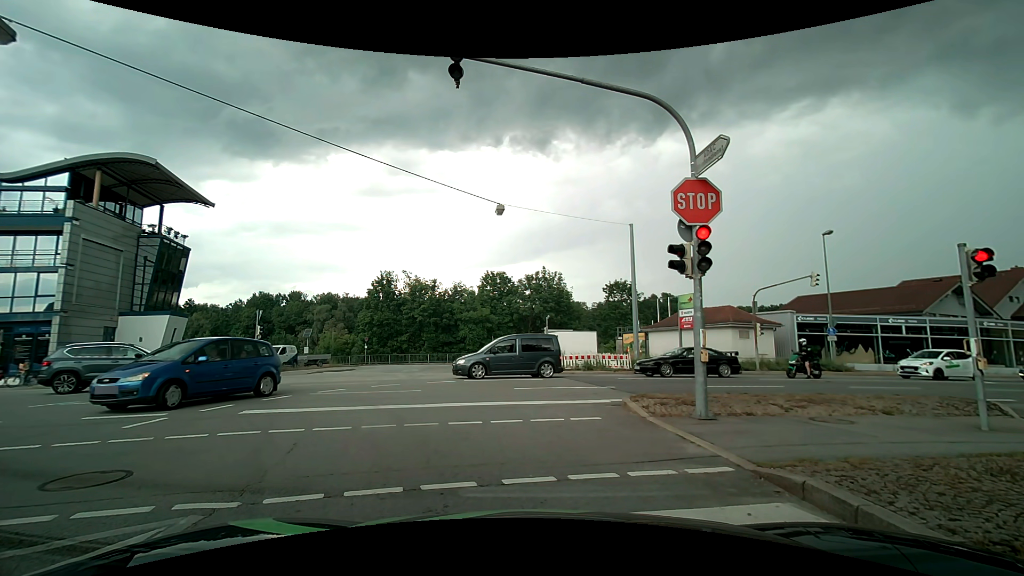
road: tertiary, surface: asphalt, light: Day
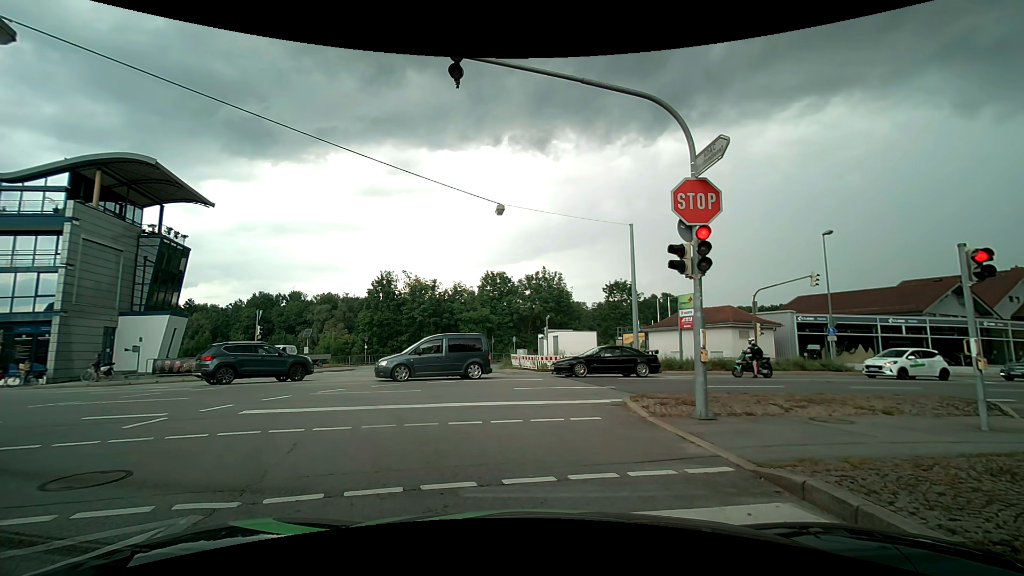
(0.0, 0.0) m; 0°
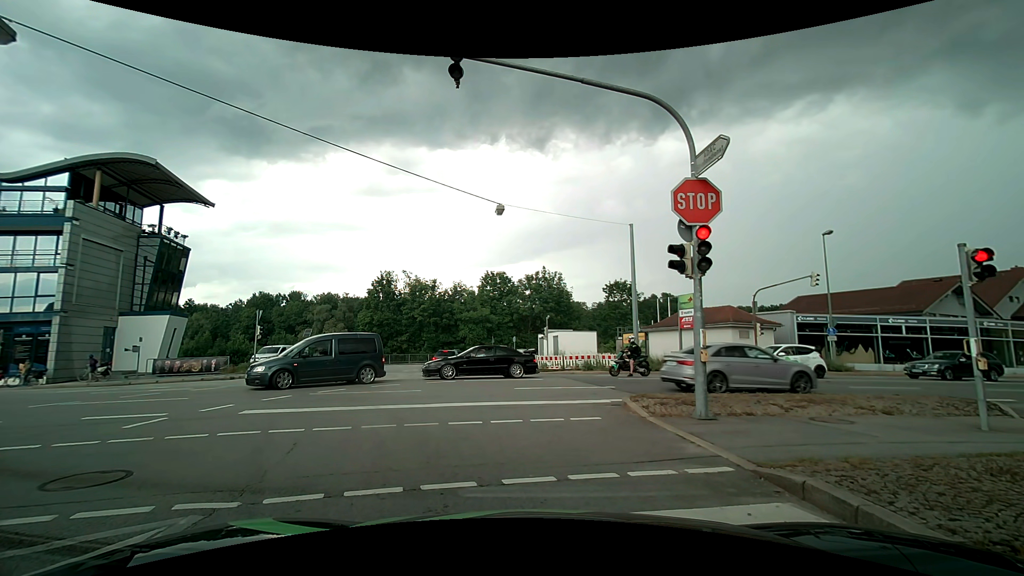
(0.0, 0.0) m; 0°
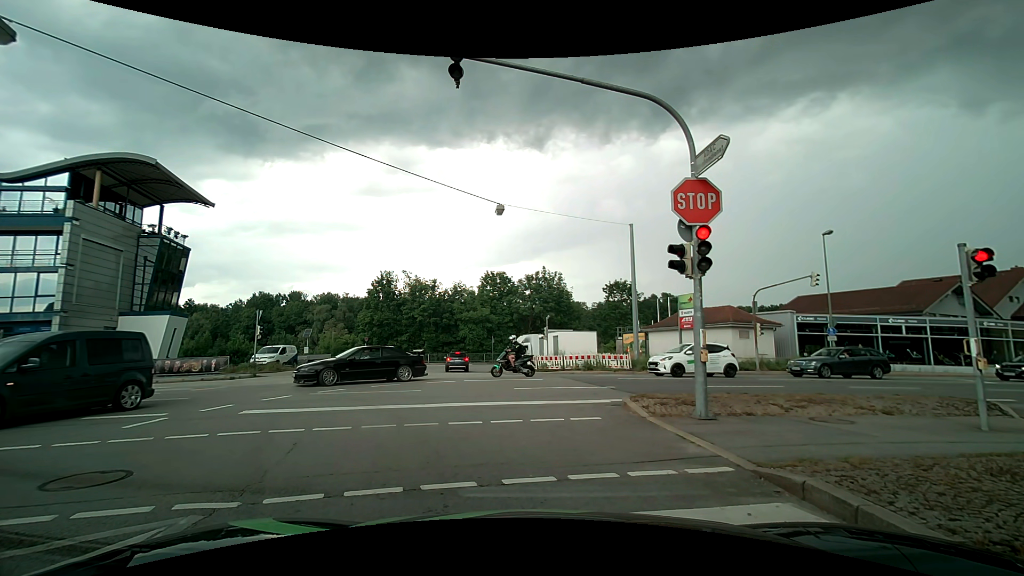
(0.0, 0.0) m; 0°
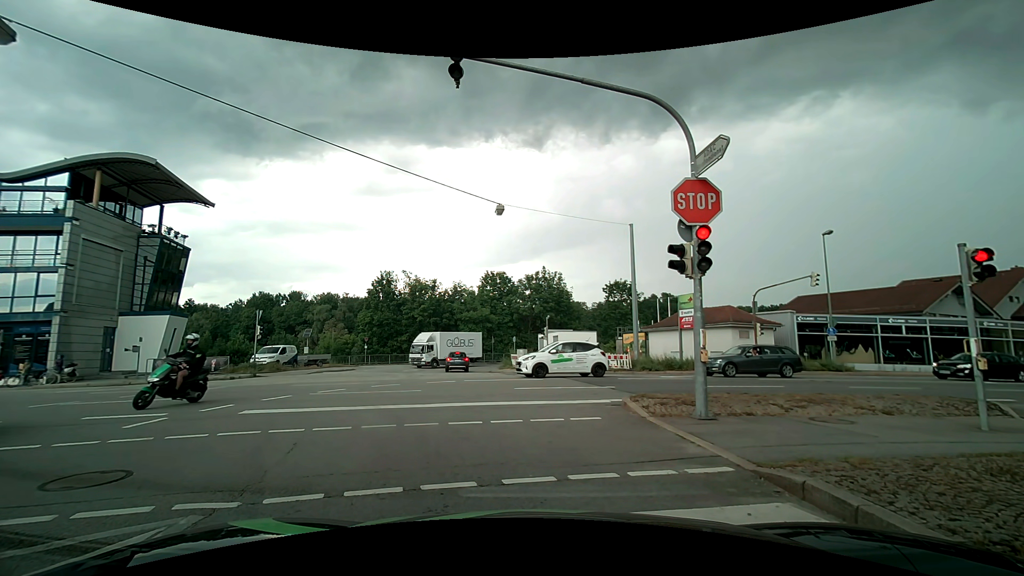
(0.0, 0.0) m; 0°
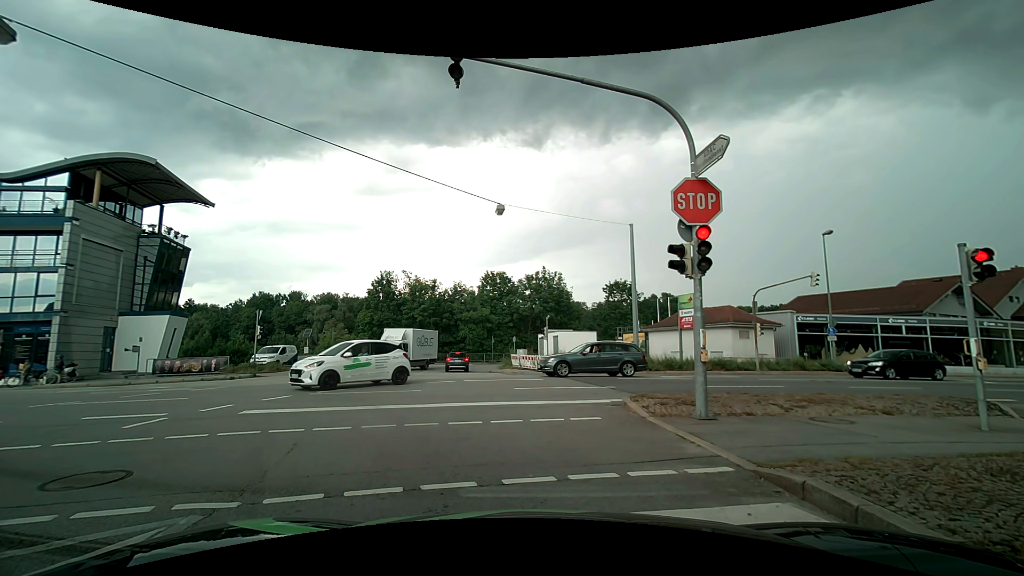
(0.0, 0.0) m; 0°
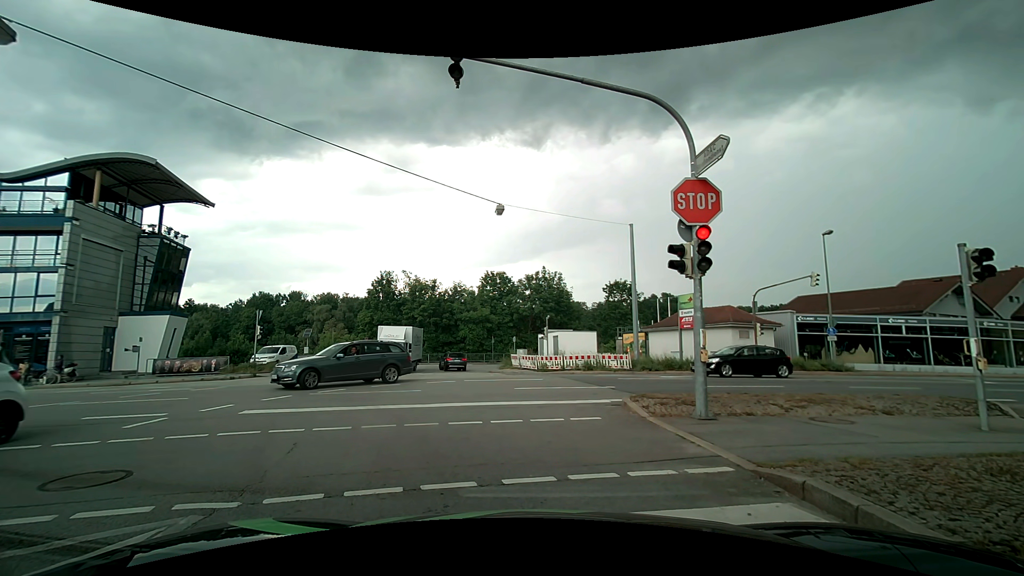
(0.0, 0.0) m; 0°
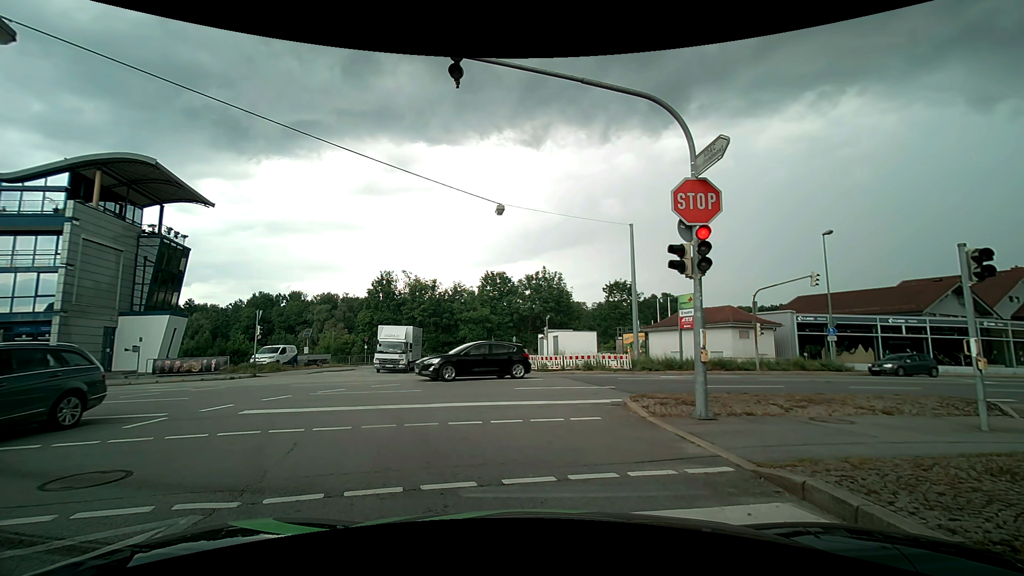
(0.0, 0.0) m; 0°
(-1, +10) (-7, +18) (-16, +21) (-26, +20) (-36, +18) (-46, +16) (-56, +14) (-65, +12) (-75, +10) (-85, +8) m
